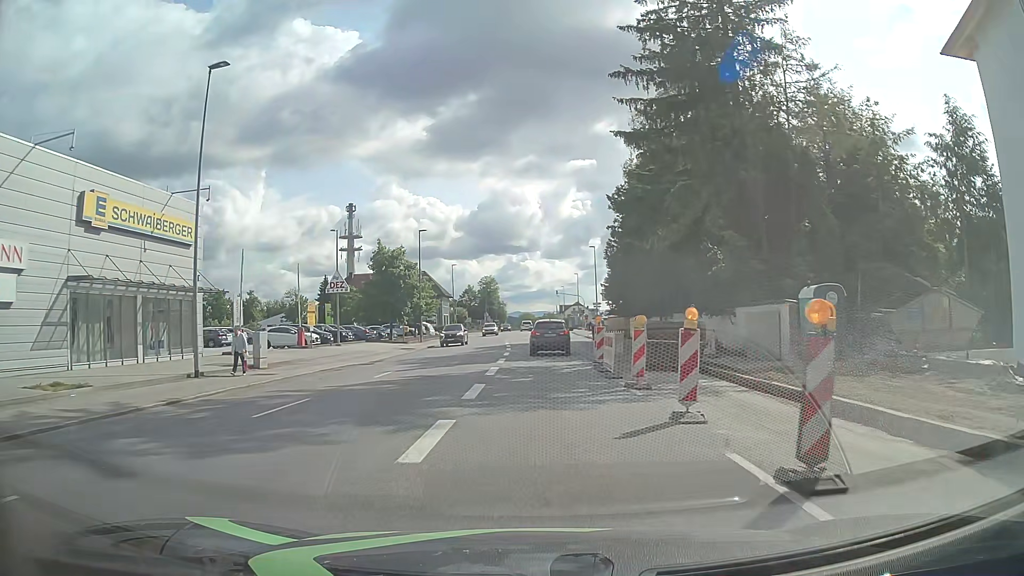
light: Day
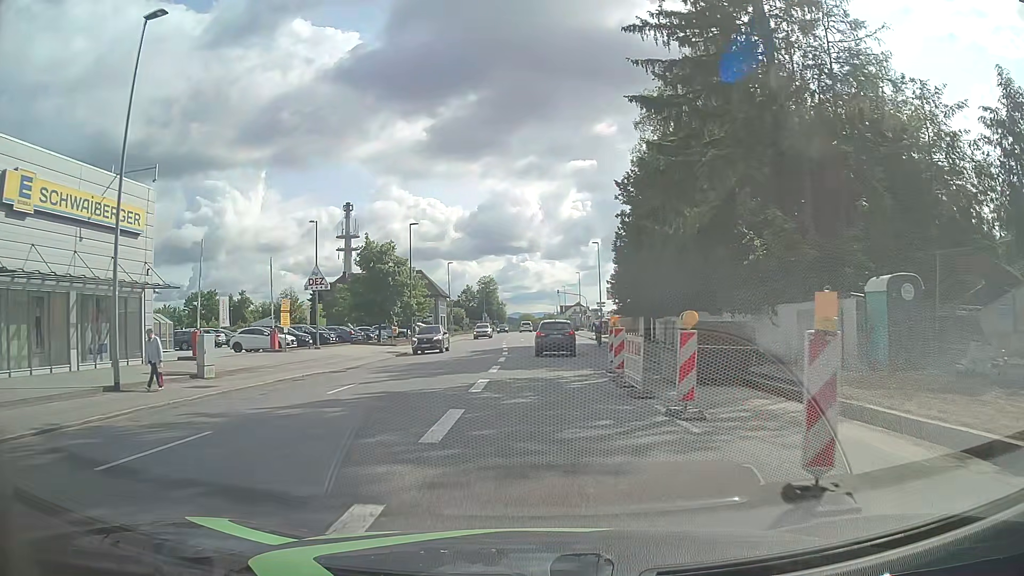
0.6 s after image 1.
(0.0, +4.6) m; 0°
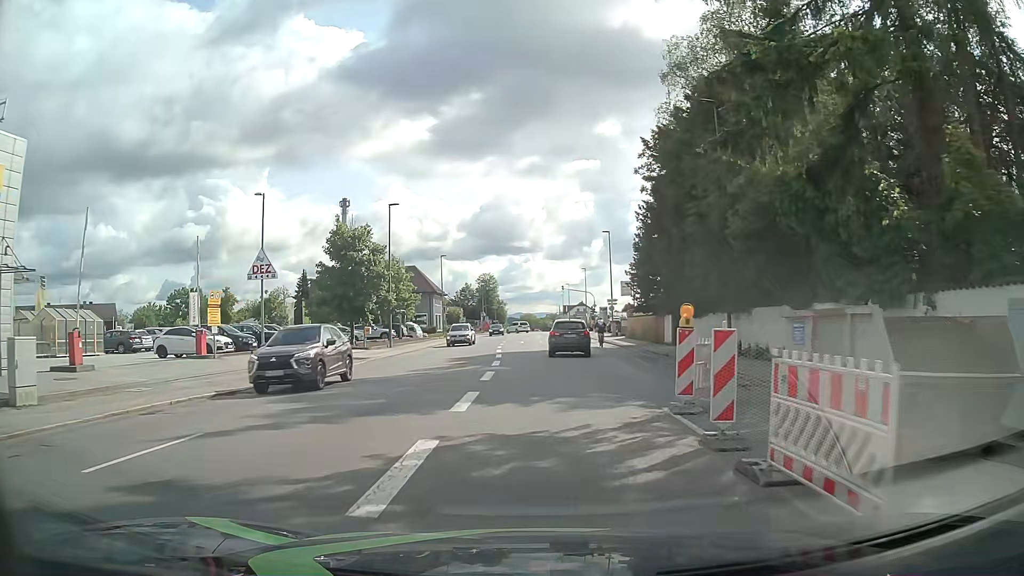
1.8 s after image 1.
(0.0, +9.2) m; -1°
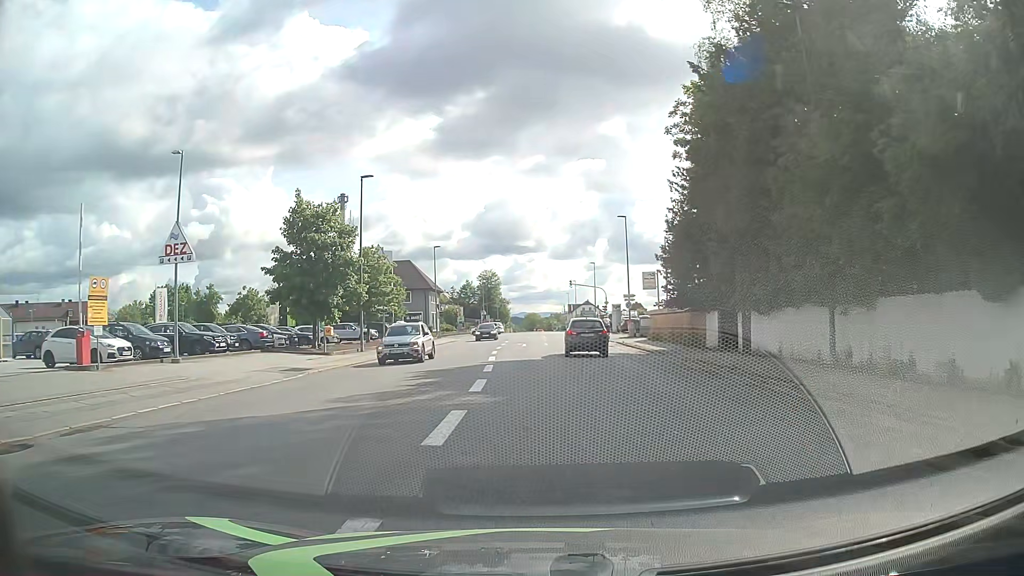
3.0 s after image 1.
(0.0, +9.2) m; 0°
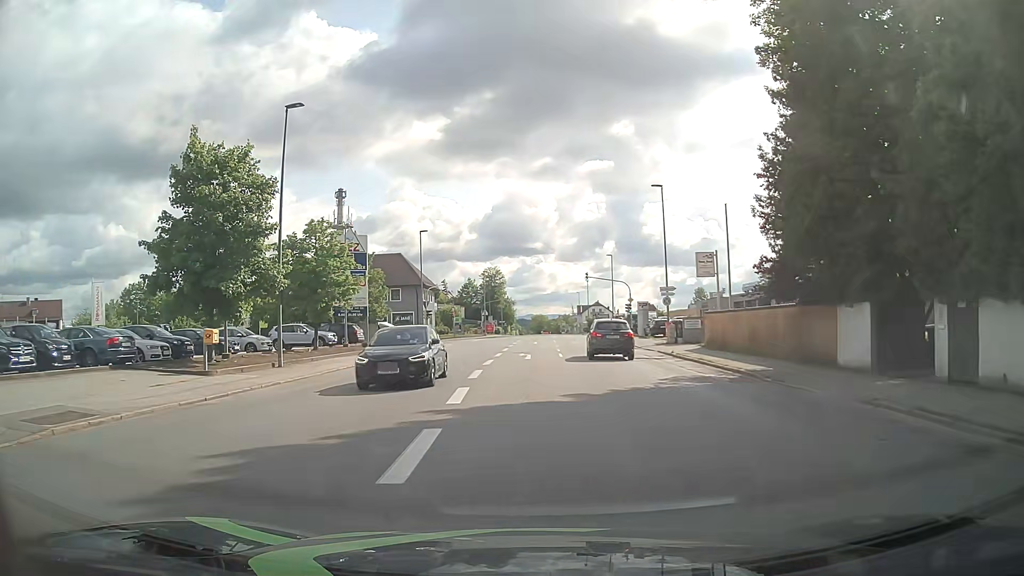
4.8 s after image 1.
(0.0, +13.8) m; 0°
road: tertiary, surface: asphalt
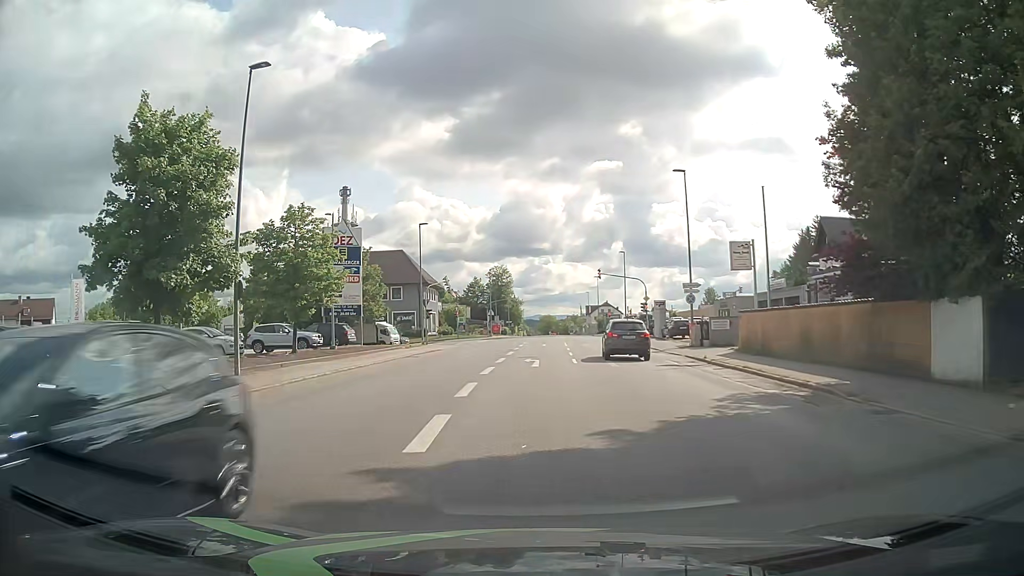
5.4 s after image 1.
(0.0, +4.6) m; 0°
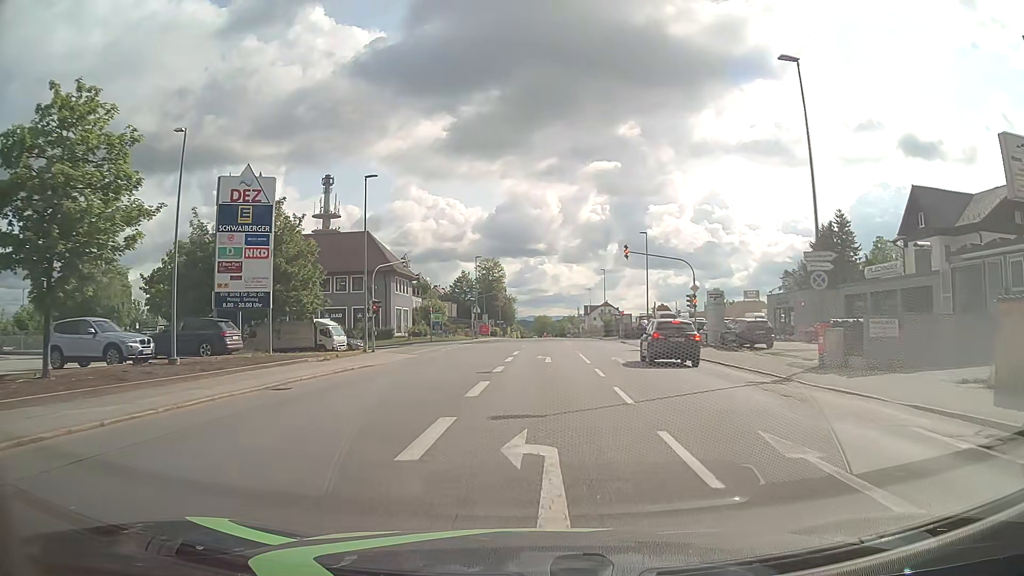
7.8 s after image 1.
(-0.4, +18.5) m; 0°
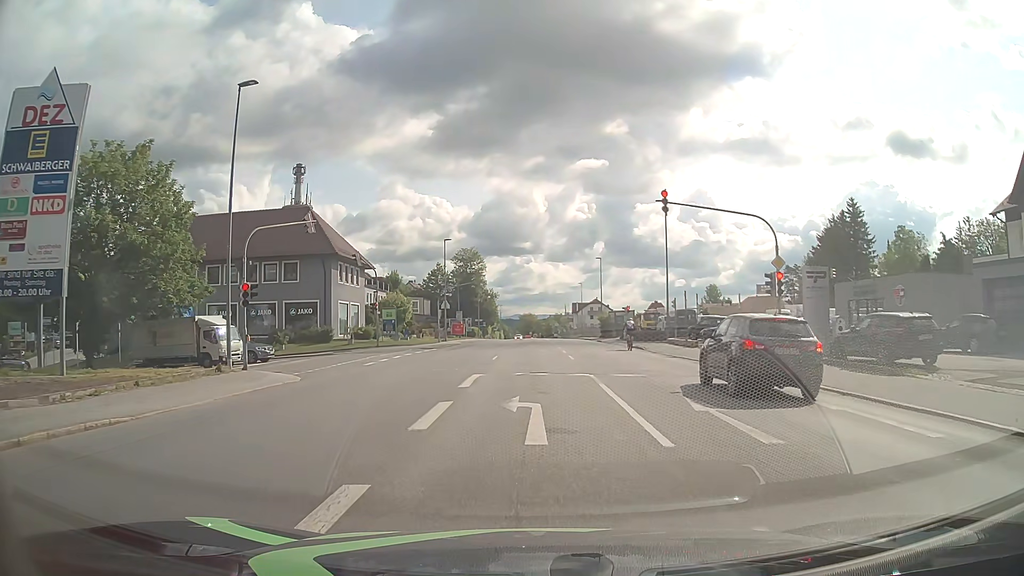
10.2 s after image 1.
(+0.3, +16.0) m; +1°
